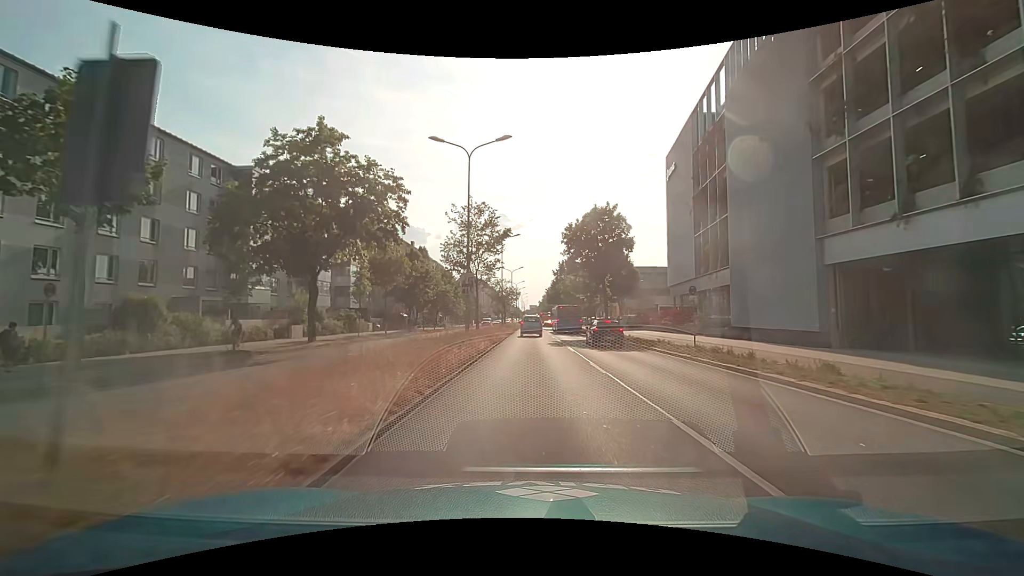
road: primary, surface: asphalt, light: Day
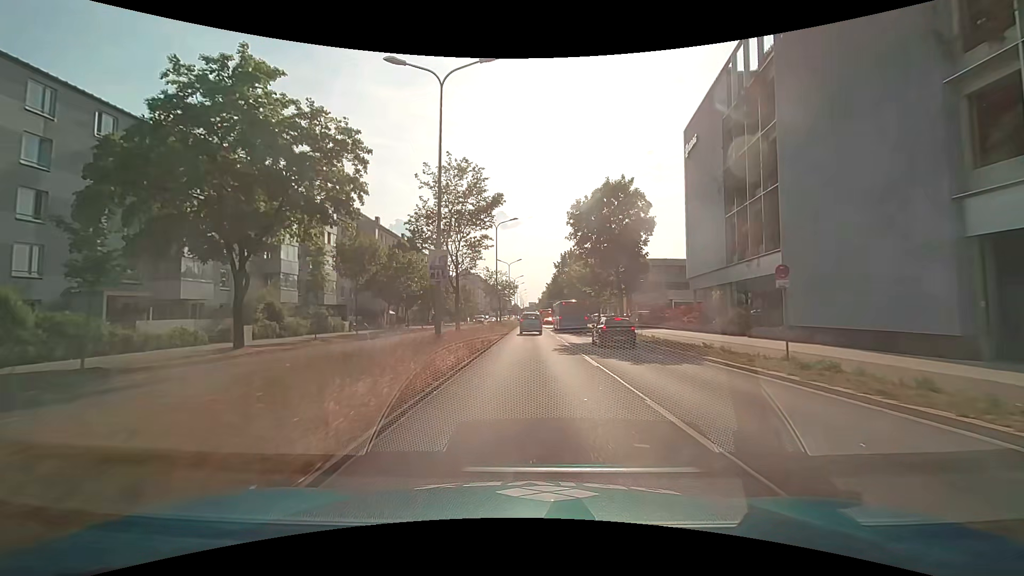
(0.0, +7.5) m; 0°
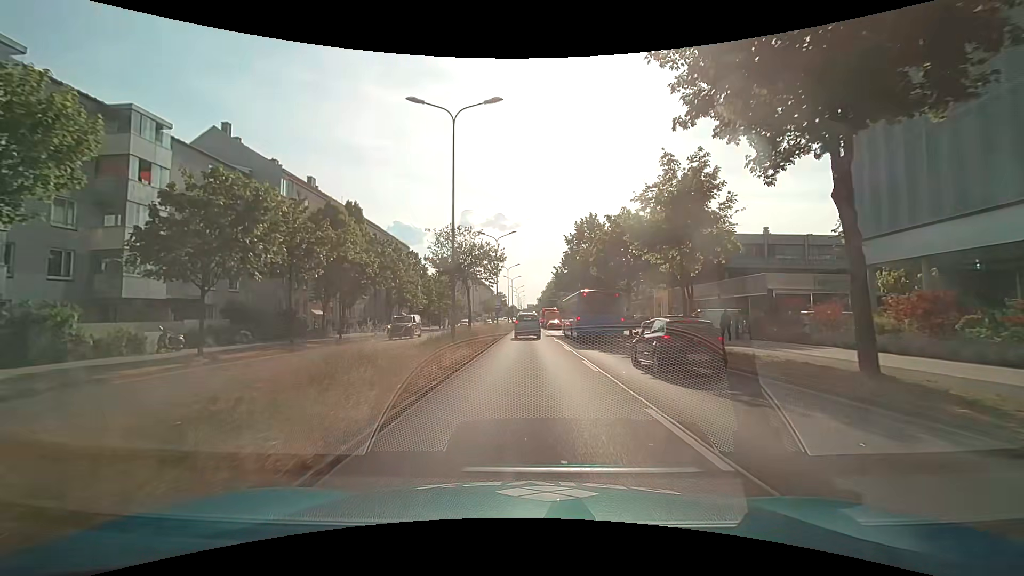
(+0.3, +26.8) m; +1°
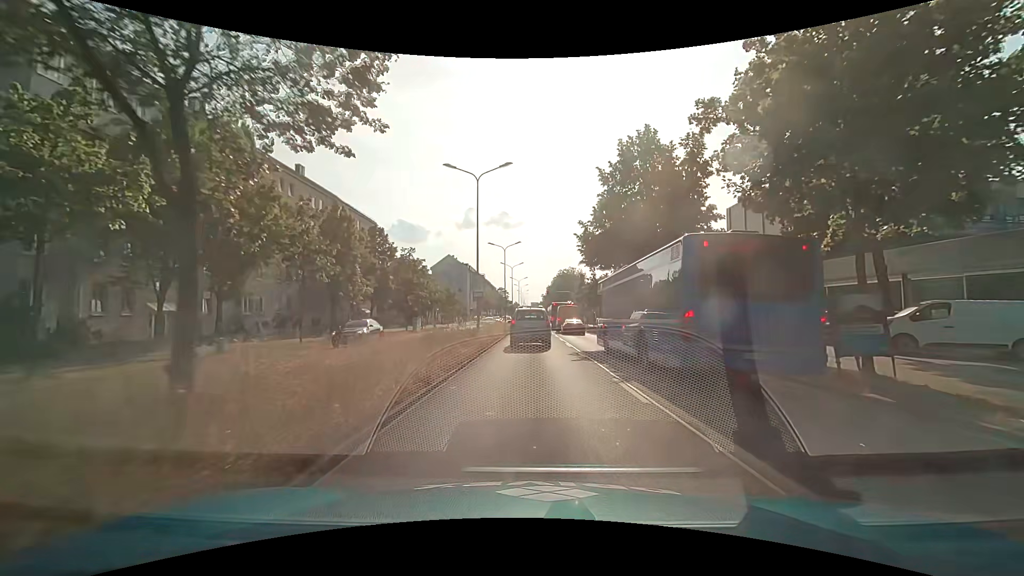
(-0.2, +22.6) m; -1°
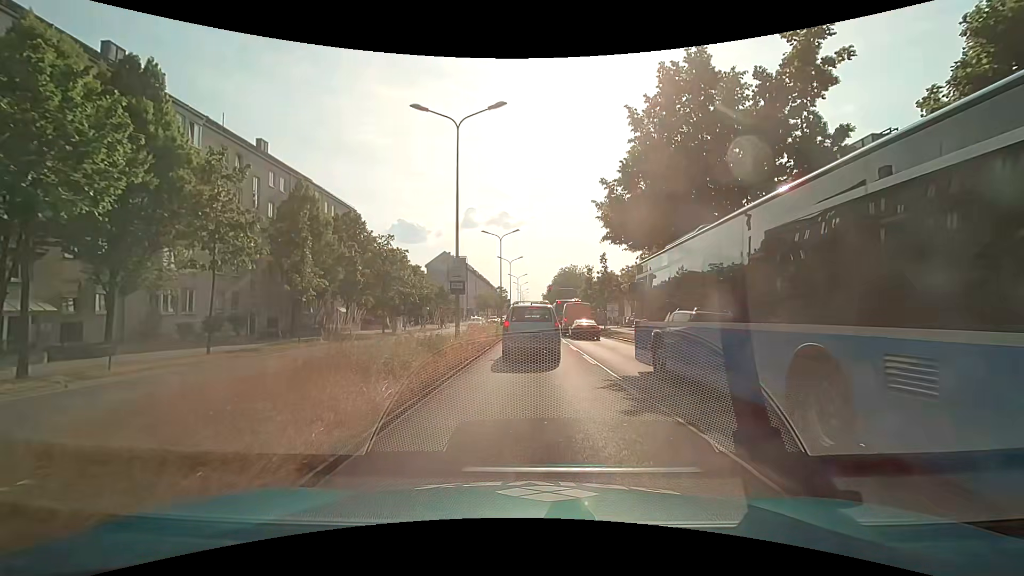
(0.0, +8.3) m; -1°
(0, +10) (0, +20) (0, +30) (0, +40) (+1, +50) (+1, +60) (+1, +70) (+1, +80) (+1, +90) (+1, +100) m
